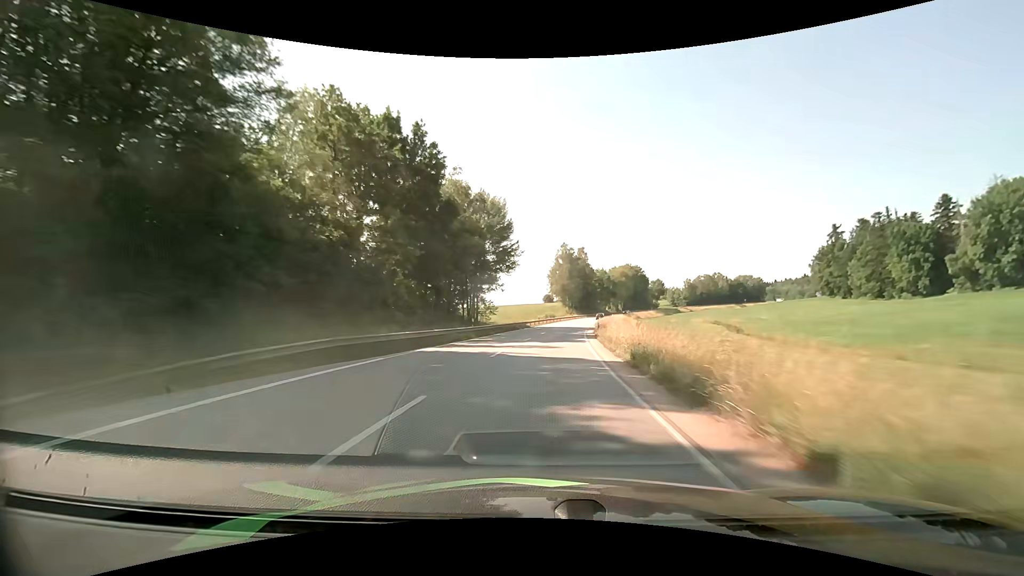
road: primary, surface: asphalt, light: Day
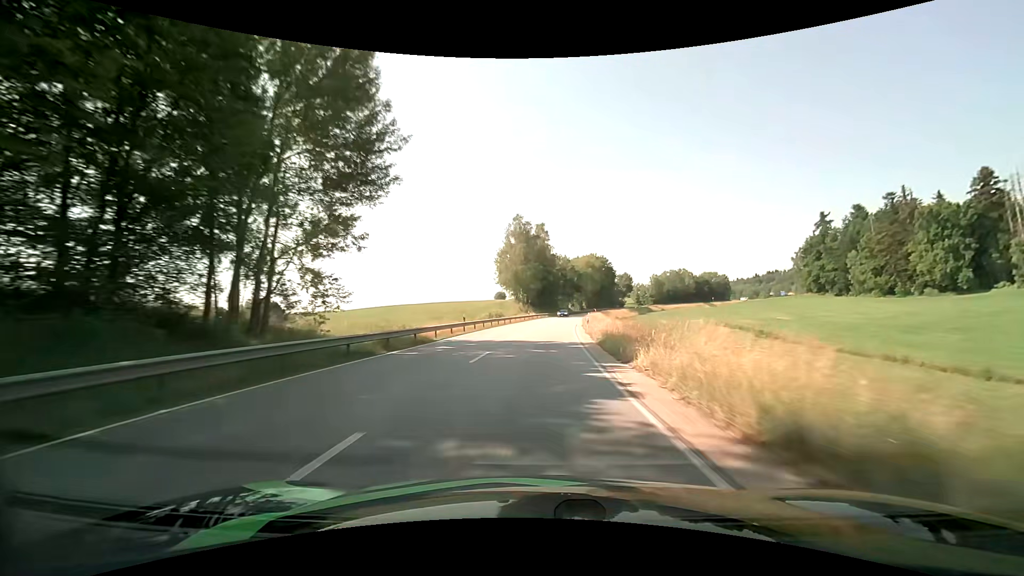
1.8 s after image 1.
(+2.1, +39.0) m; +5°
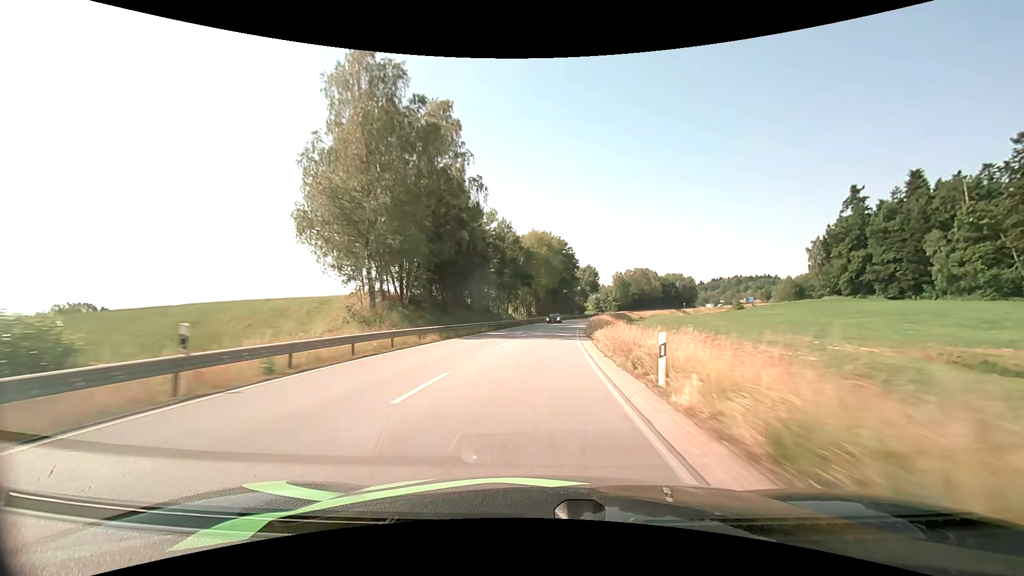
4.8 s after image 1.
(+4.0, +67.0) m; +7°
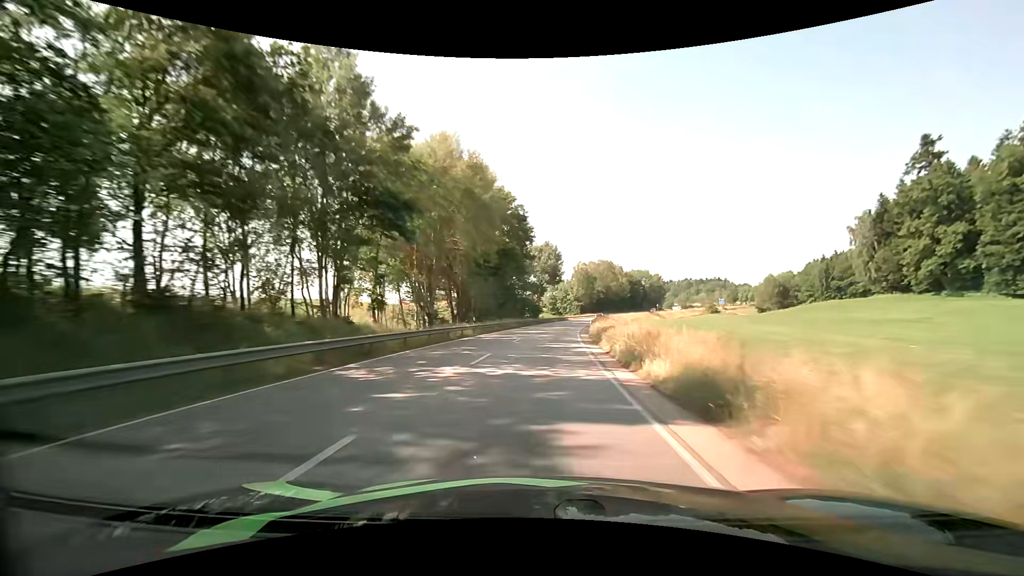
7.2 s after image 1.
(+3.0, +54.5) m; +6°
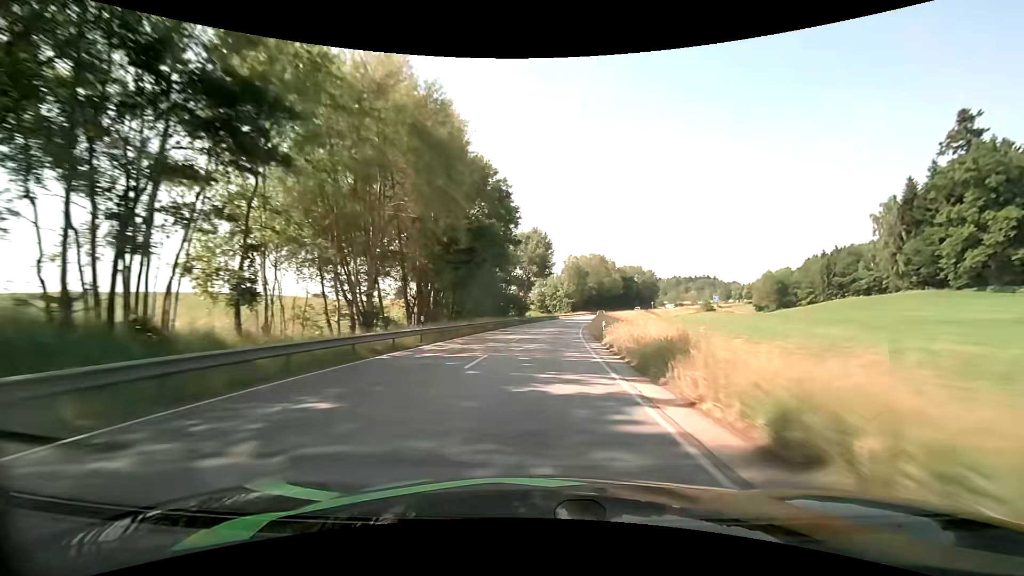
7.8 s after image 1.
(+0.1, +13.7) m; +1°
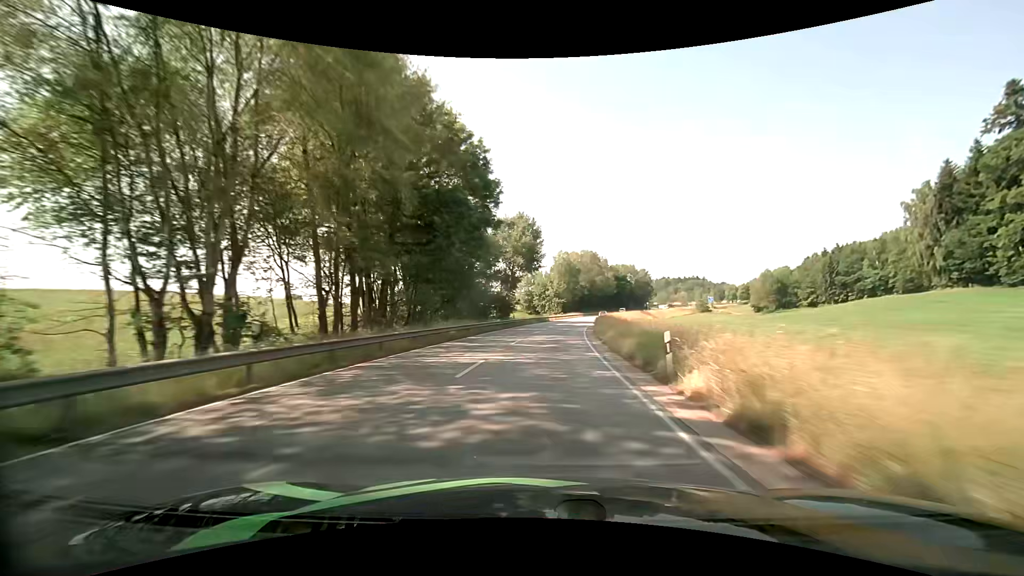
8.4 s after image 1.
(+0.2, +13.7) m; +1°
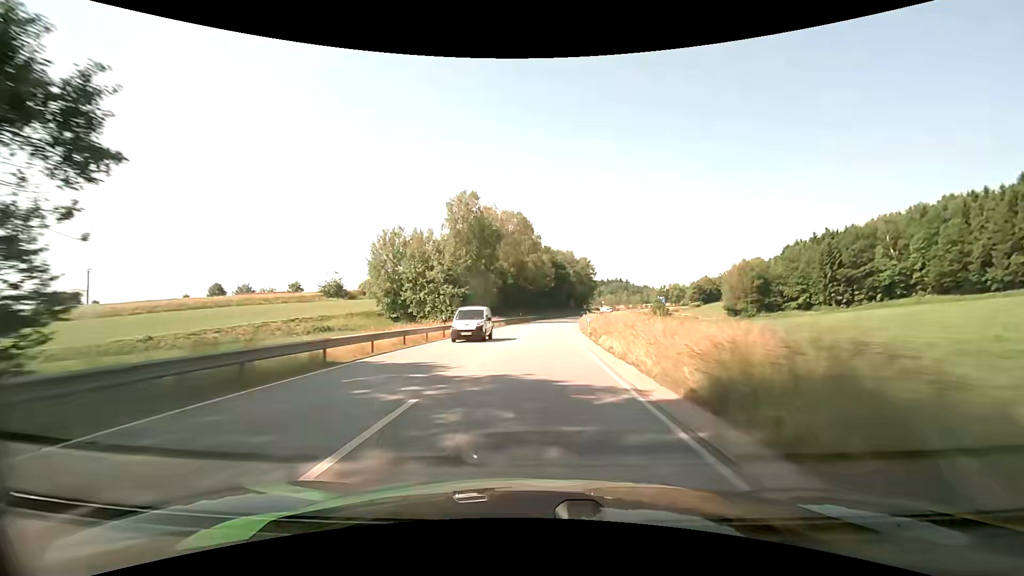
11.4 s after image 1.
(+5.2, +67.0) m; +9°
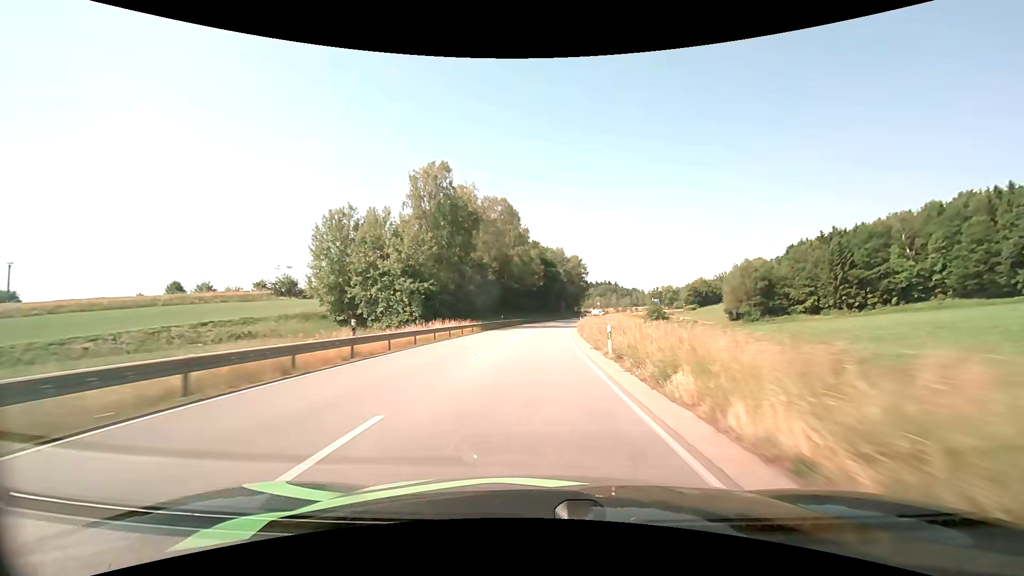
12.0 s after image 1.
(+0.2, +13.3) m; +2°
(0, +10) (0, +20) (+1, +30) (+1, +40) (+2, +50) (+3, +60) (+4, +70) (+5, +80) (+7, +90) (+8, +99) m
